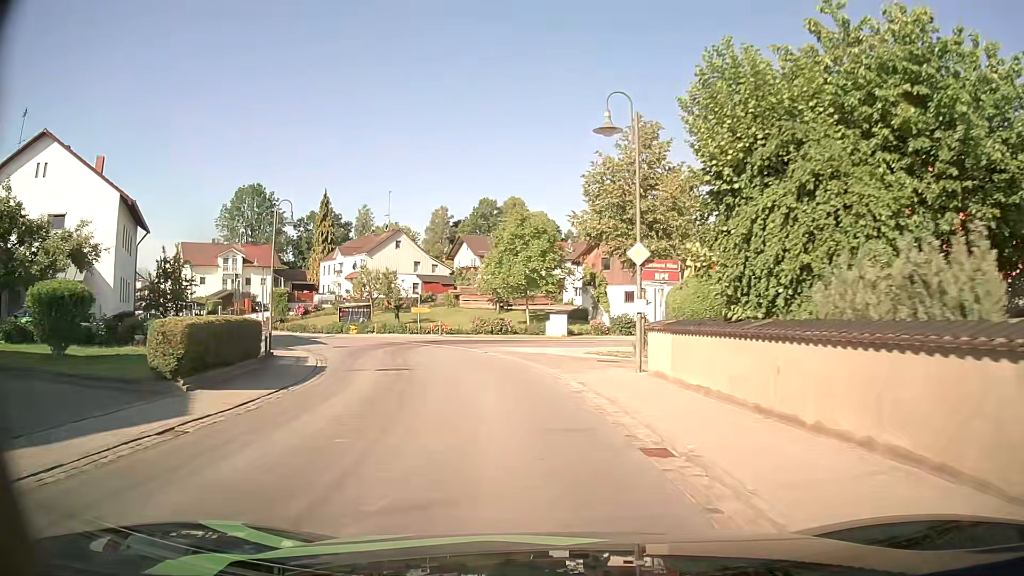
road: secondary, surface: asphalt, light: Day
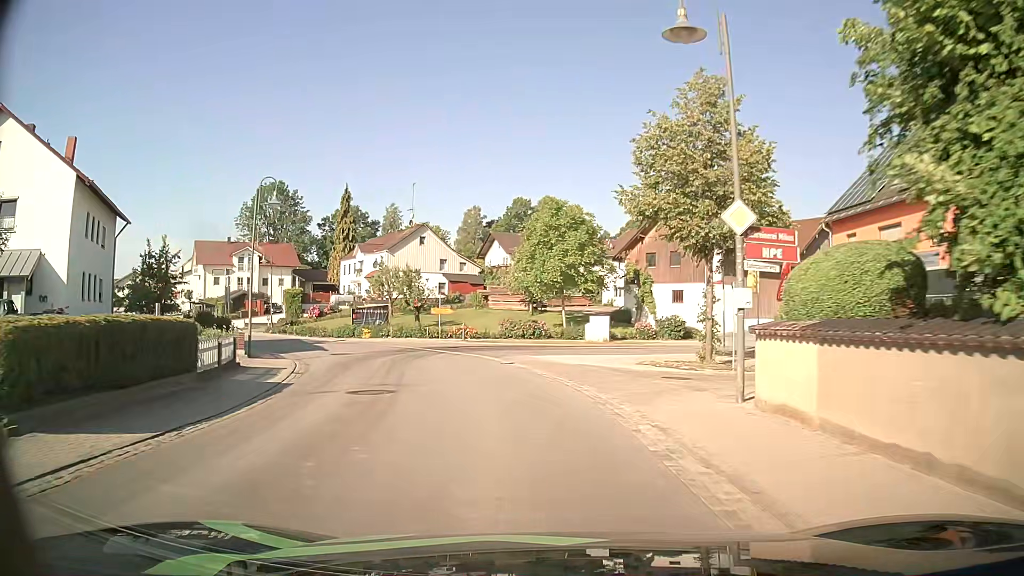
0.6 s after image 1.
(-0.2, +6.0) m; -3°
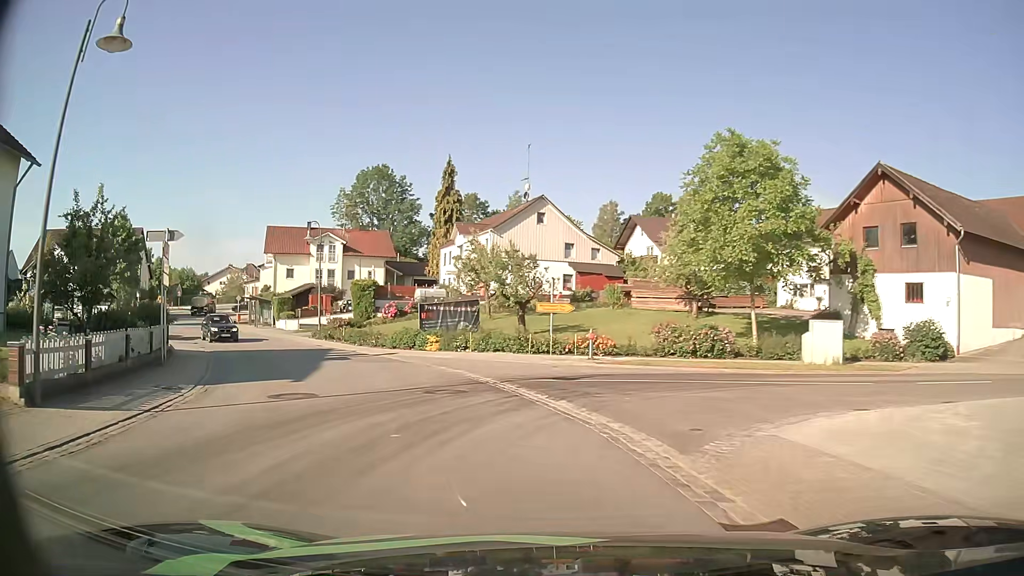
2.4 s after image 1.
(-1.6, +17.6) m; -12°
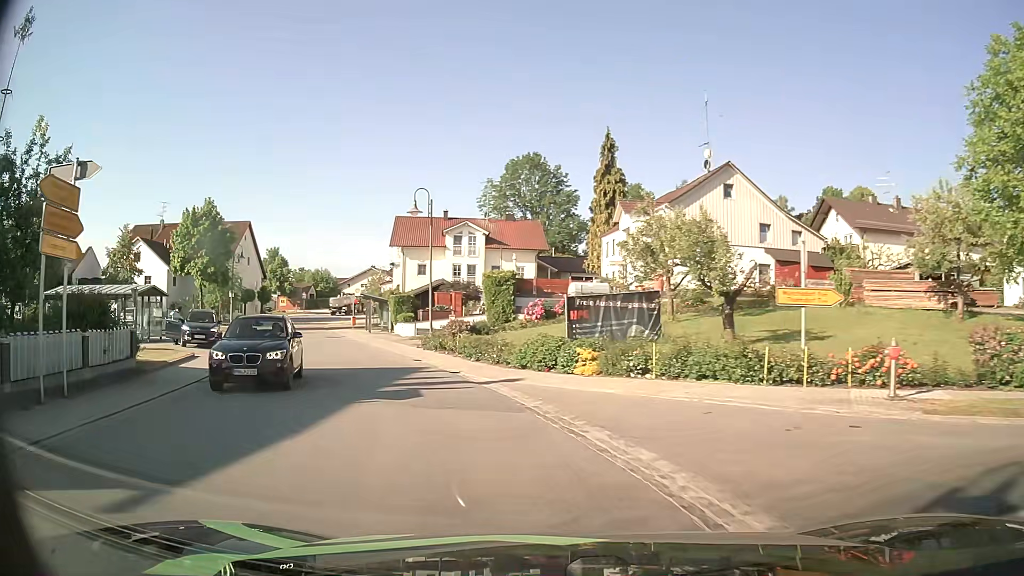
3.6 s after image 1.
(-1.3, +11.8) m; -13°
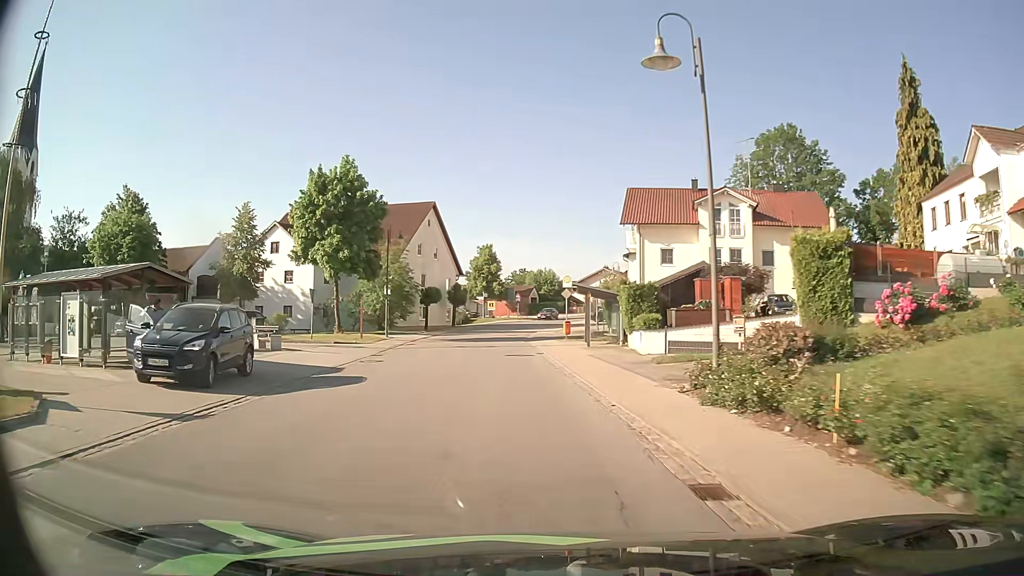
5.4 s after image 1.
(-3.5, +18.0) m; -21°
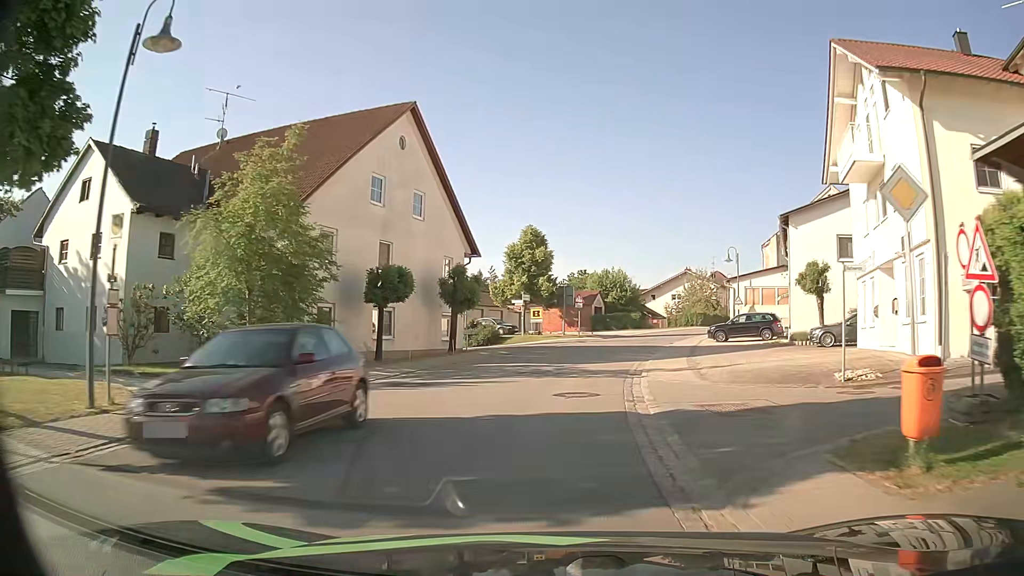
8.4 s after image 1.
(-2.1, +31.5) m; -5°
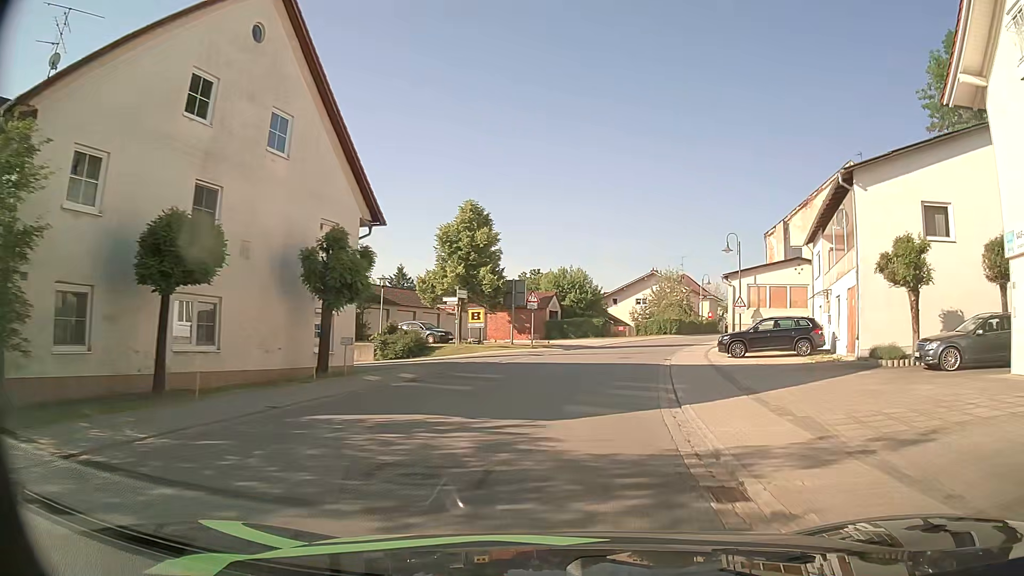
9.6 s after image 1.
(+0.3, +12.7) m; +4°
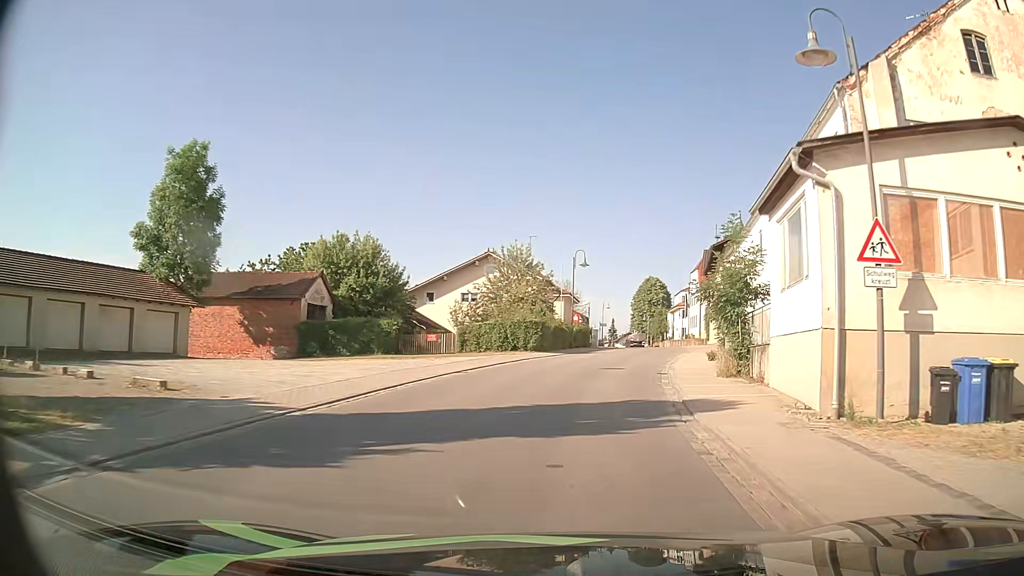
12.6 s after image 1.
(+4.0, +32.4) m; +14°
(0, +10) (+2, +20) (+4, +30) (+6, +39) (+9, +49) (+11, +59) (+12, +69) (+14, +79) (+15, +89) (+15, +99) m
